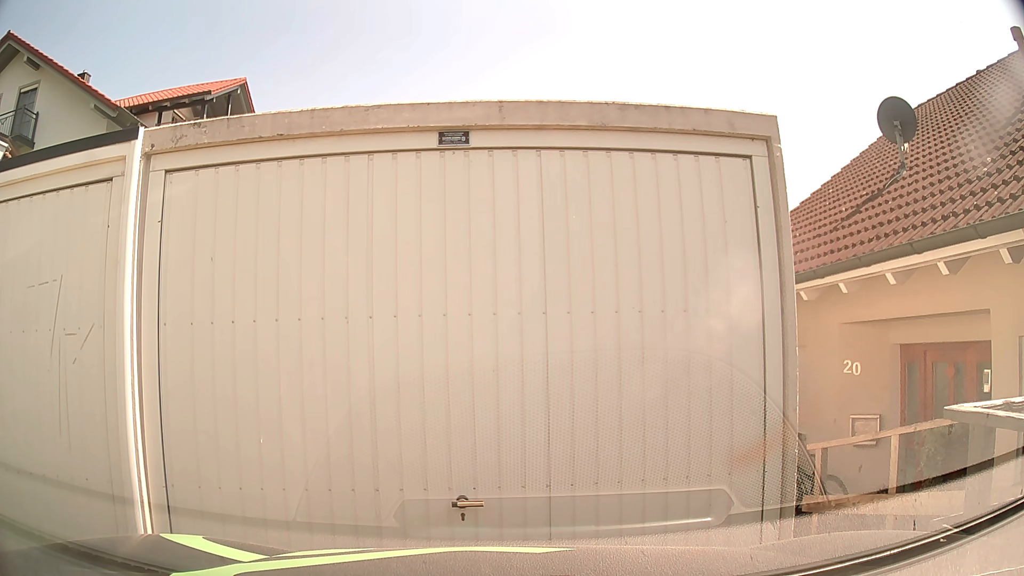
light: Day
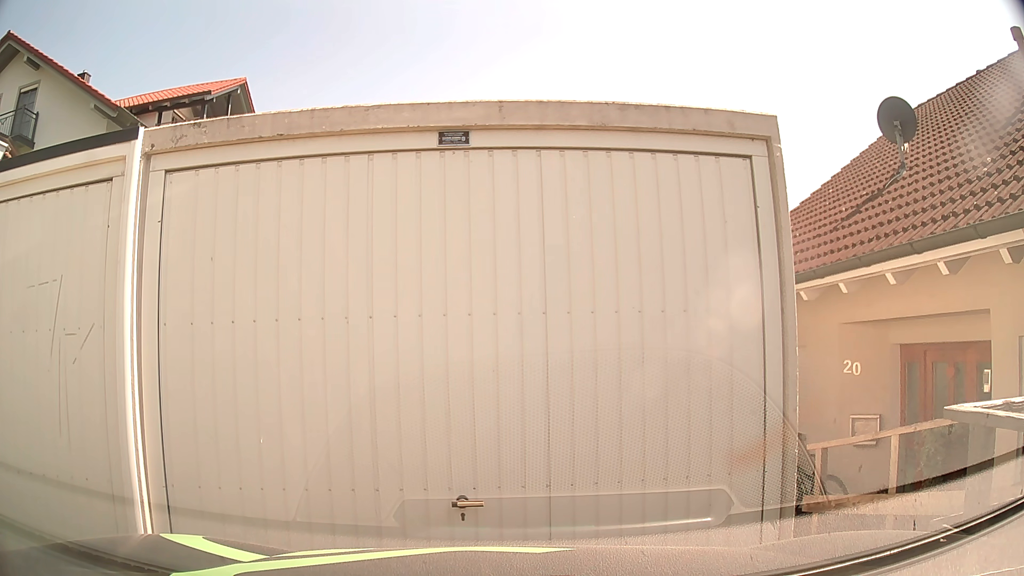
(0.0, 0.0) m; 0°
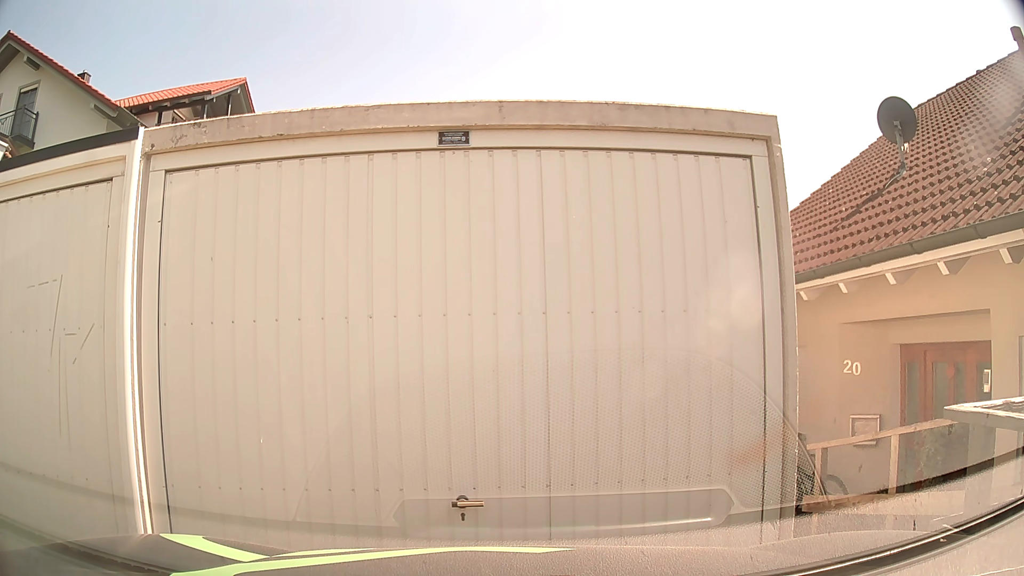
(0.0, 0.0) m; 0°
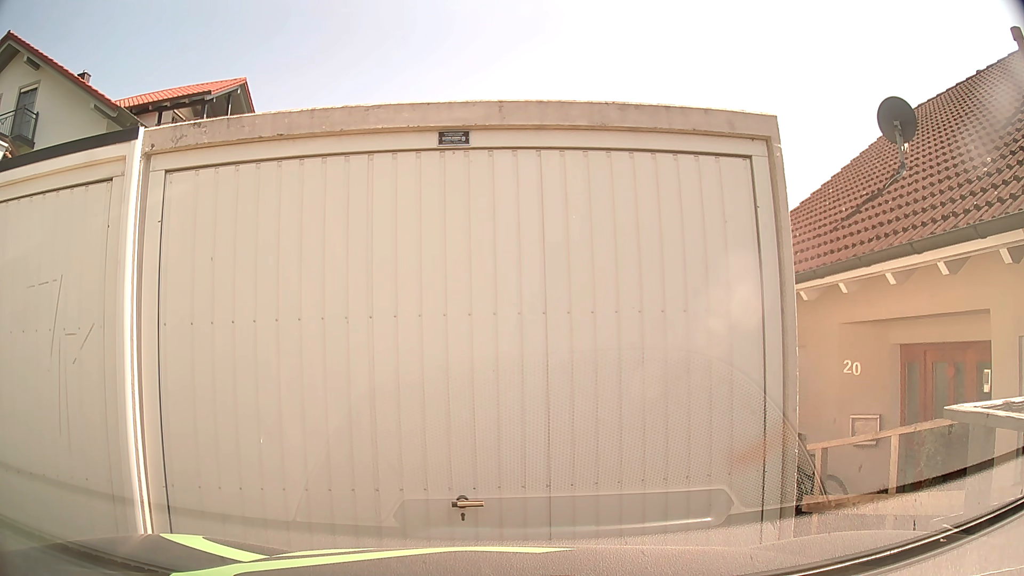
(0.0, 0.0) m; 0°
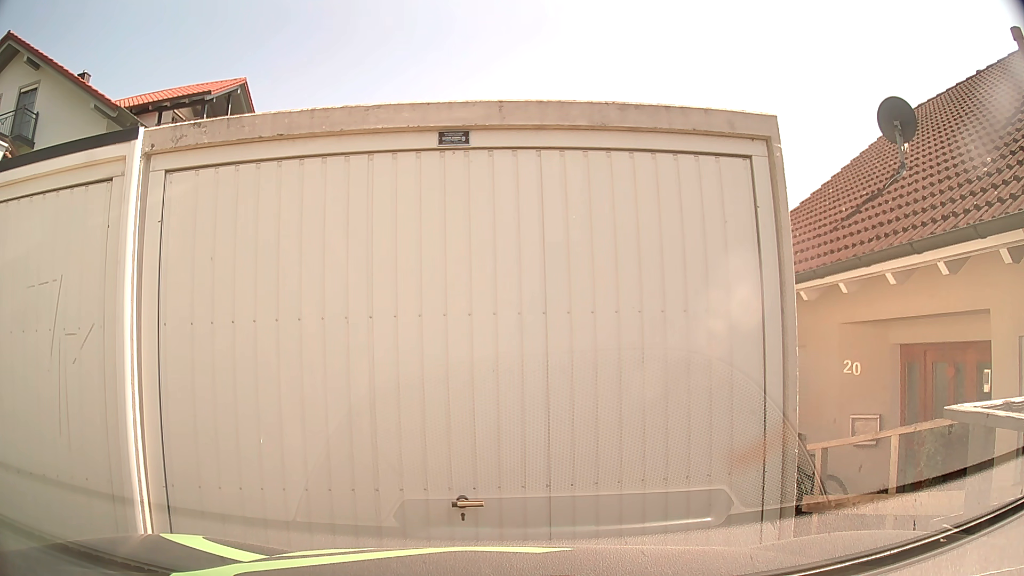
(0.0, 0.0) m; 0°
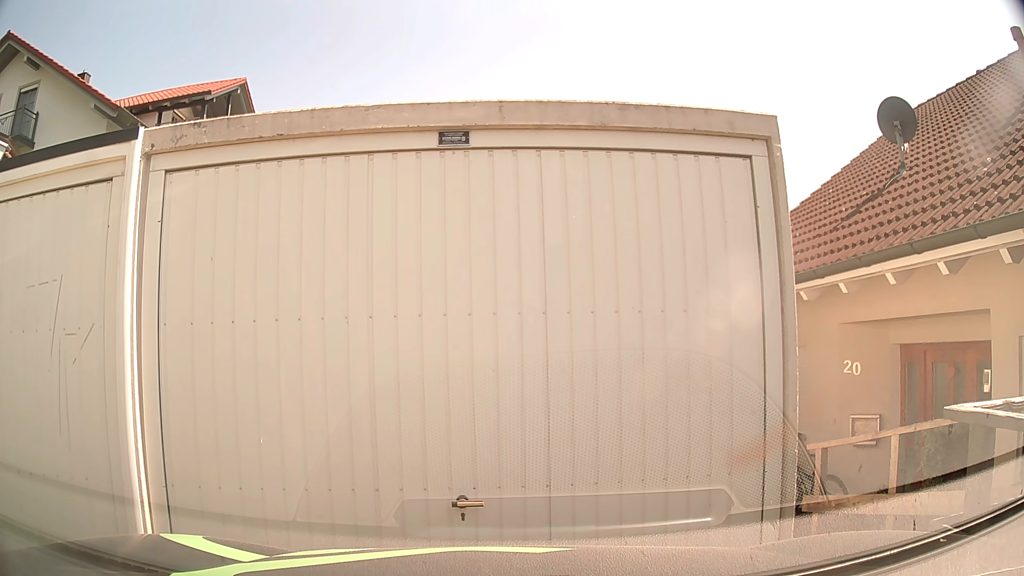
(0.0, 0.0) m; 0°
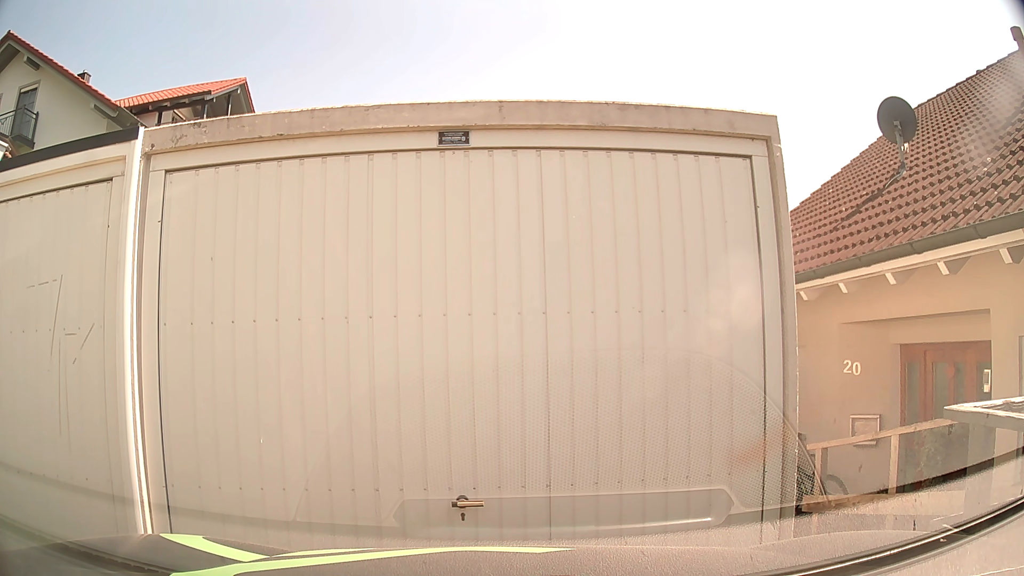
(0.0, 0.0) m; 0°
